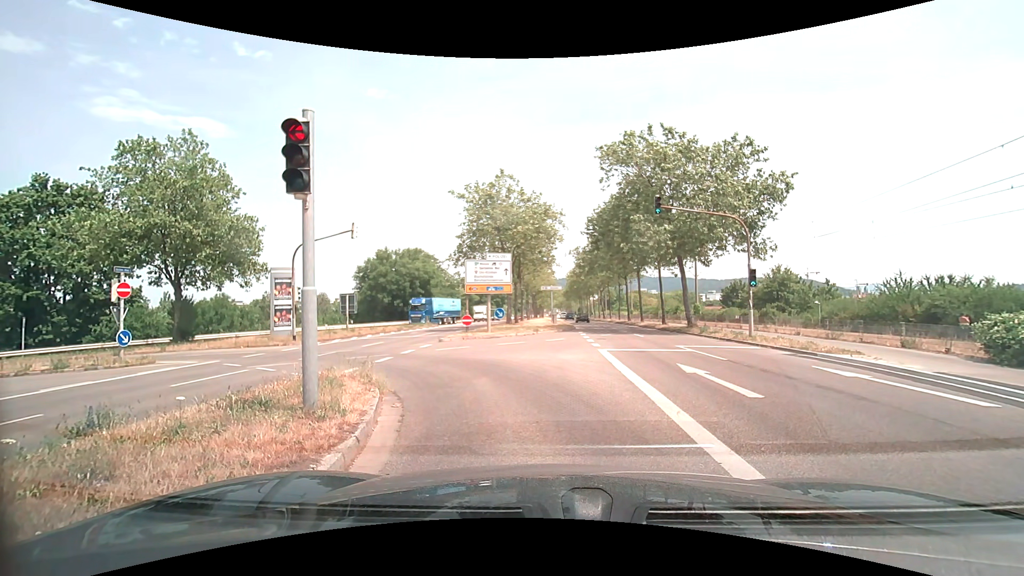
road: secondary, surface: asphalt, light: Day
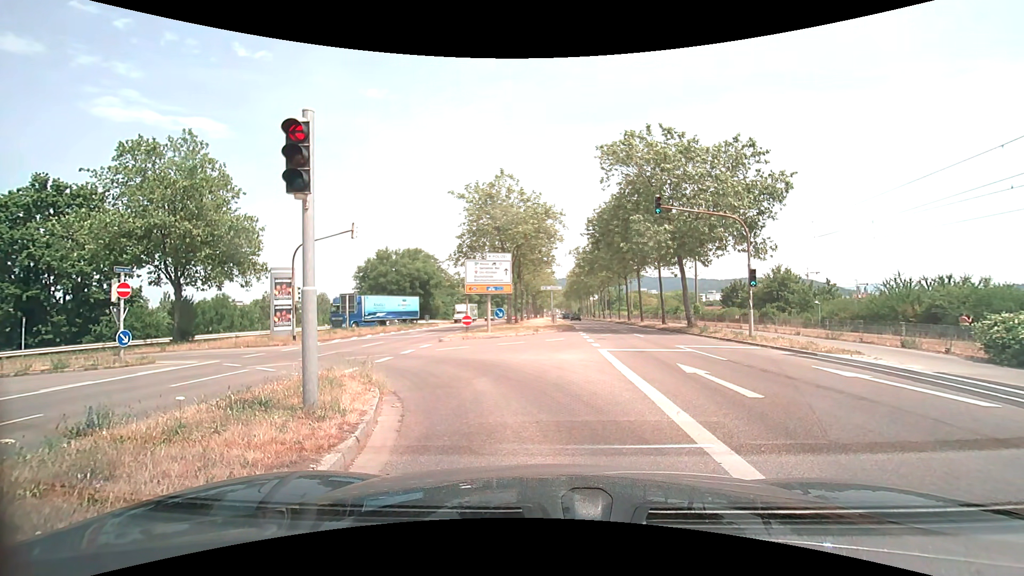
(0.0, 0.0) m; 0°
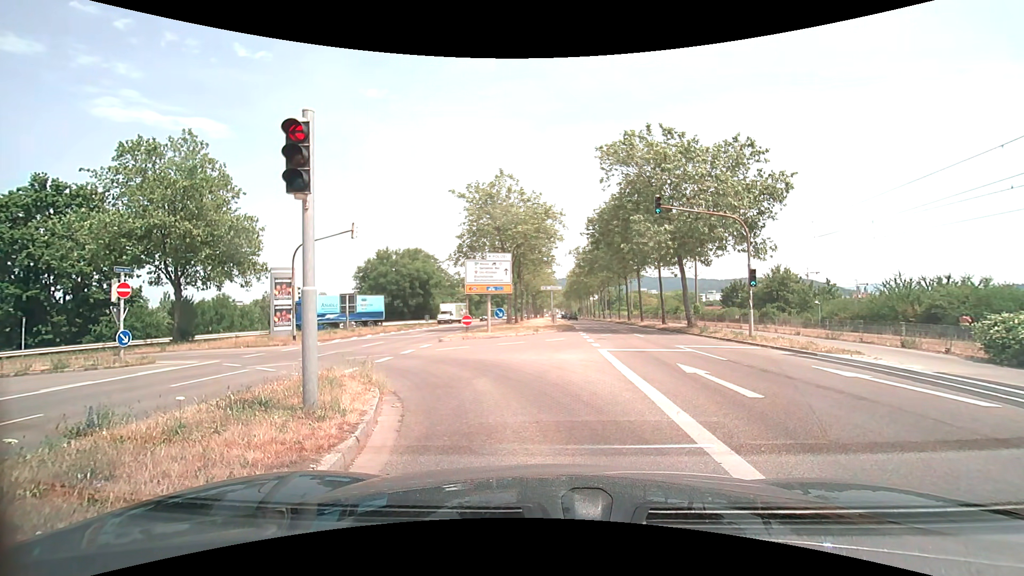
(0.0, 0.0) m; 0°
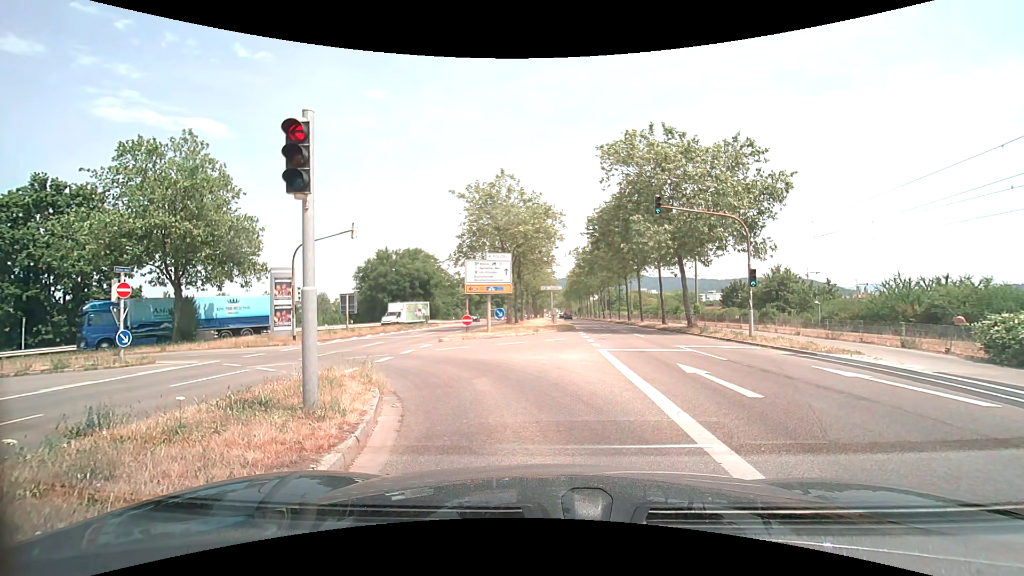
(0.0, 0.0) m; 0°
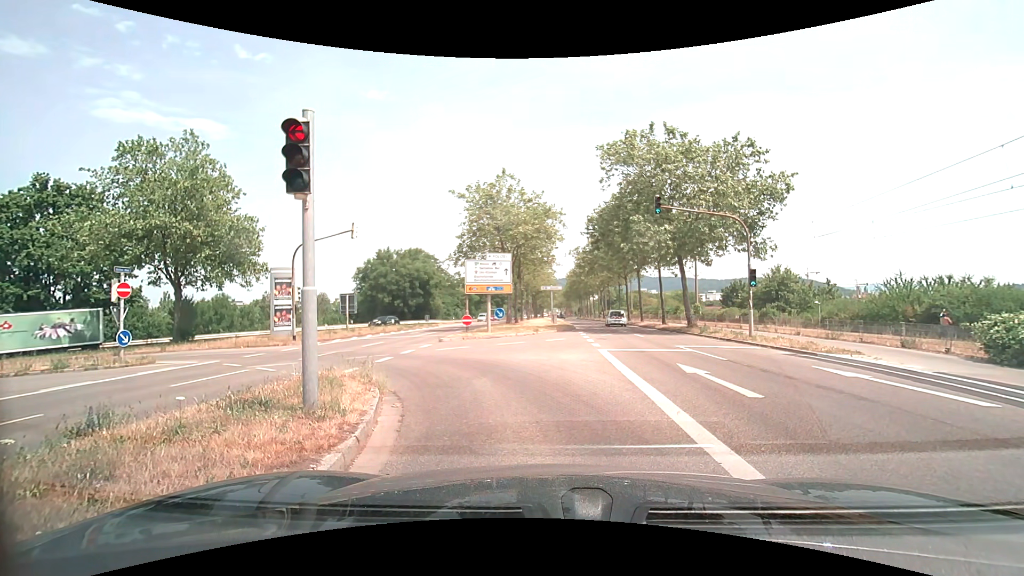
(0.0, 0.0) m; 0°
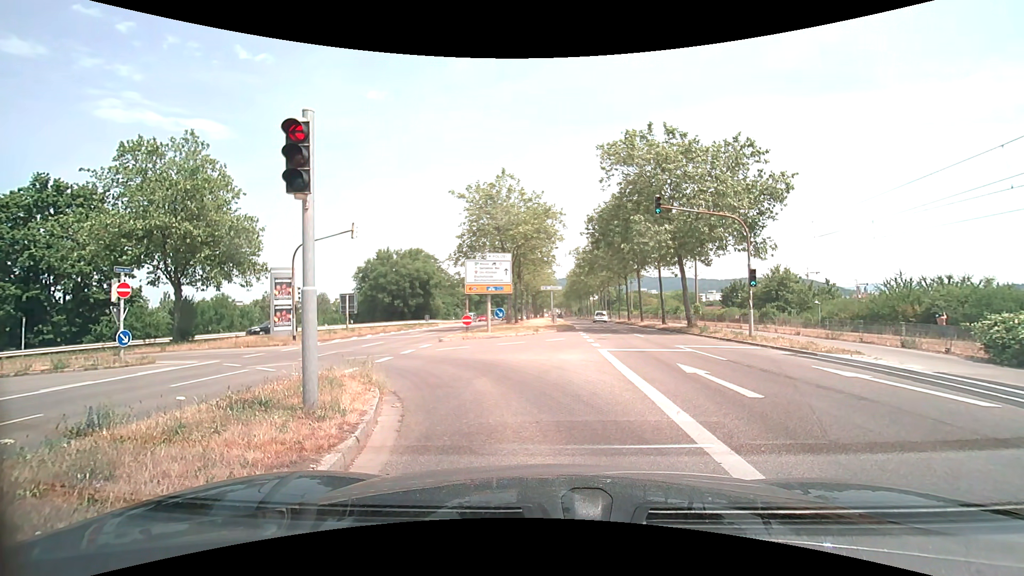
(0.0, 0.0) m; 0°
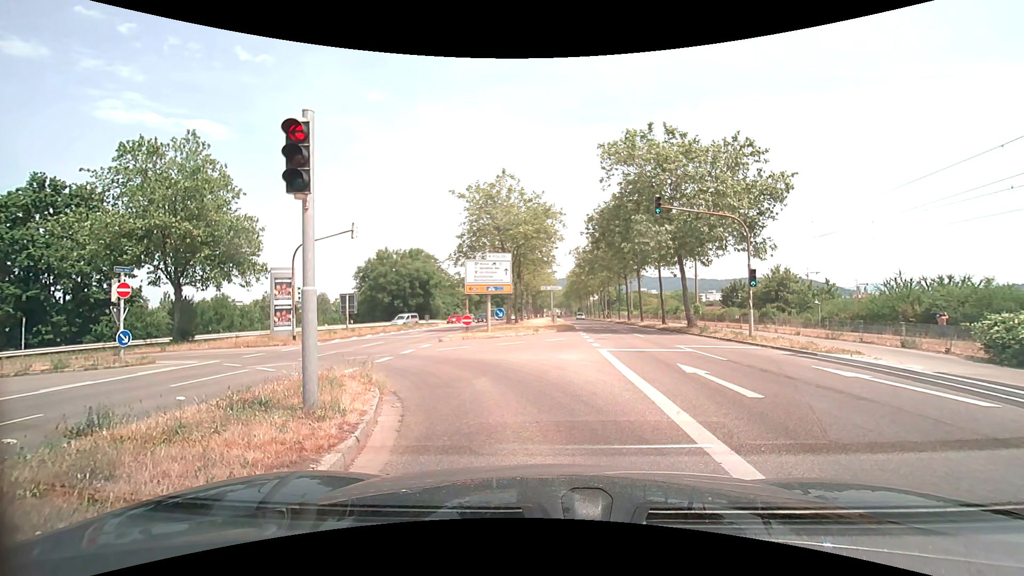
(0.0, 0.0) m; 0°
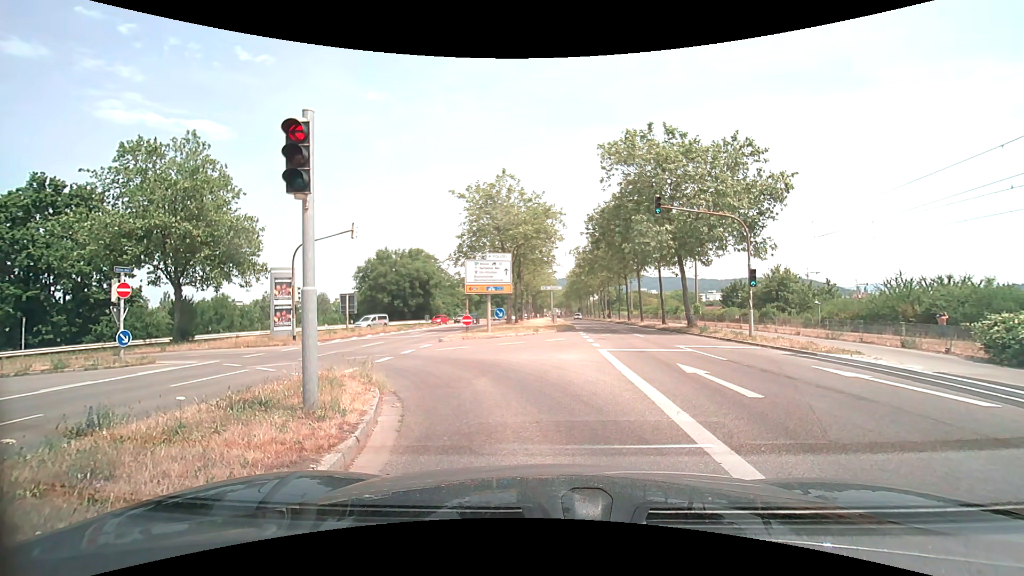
(0.0, 0.0) m; 0°
